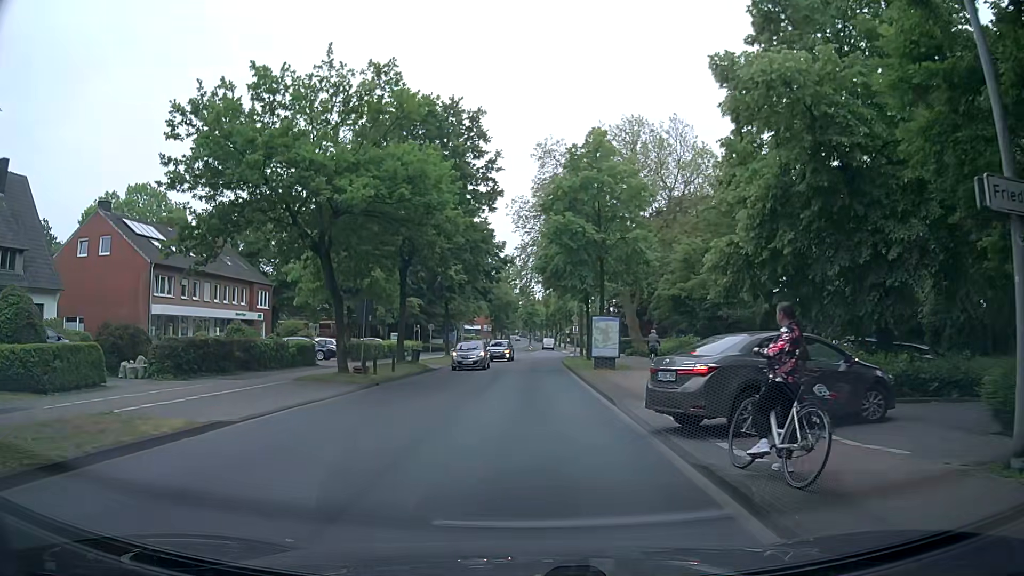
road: tertiary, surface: asphalt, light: Day
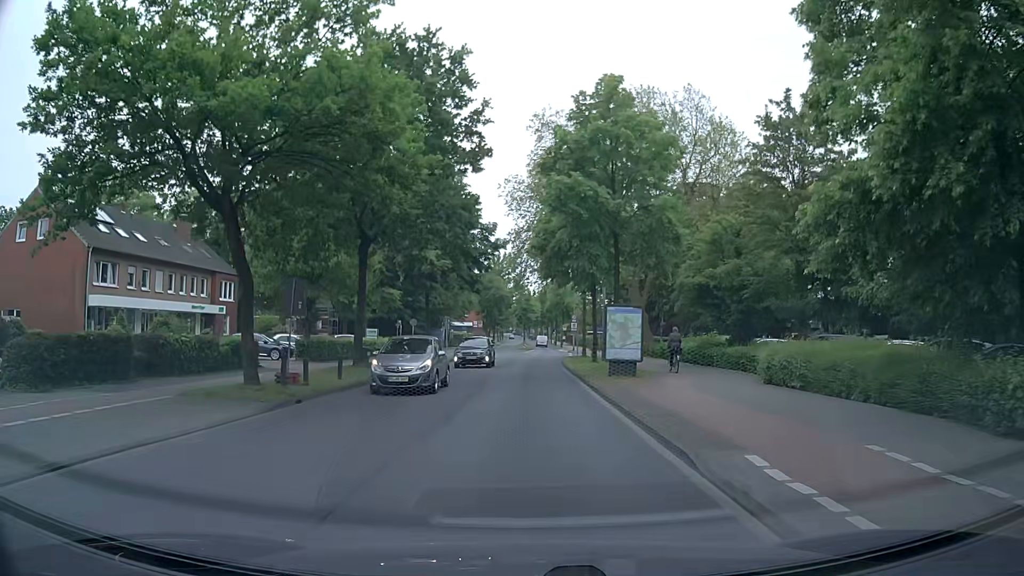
(-0.3, +7.3) m; -2°
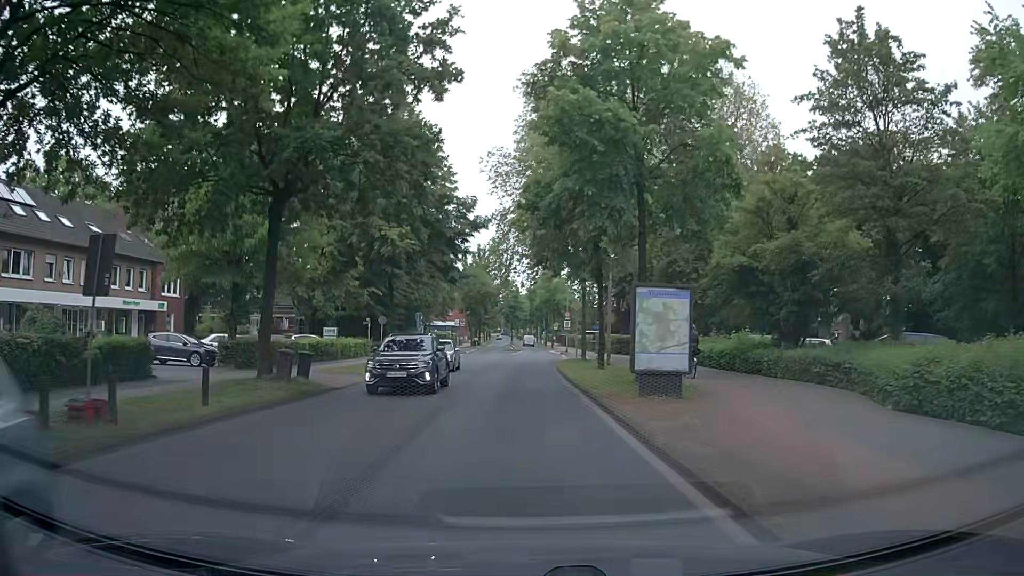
(0.0, +8.3) m; +1°
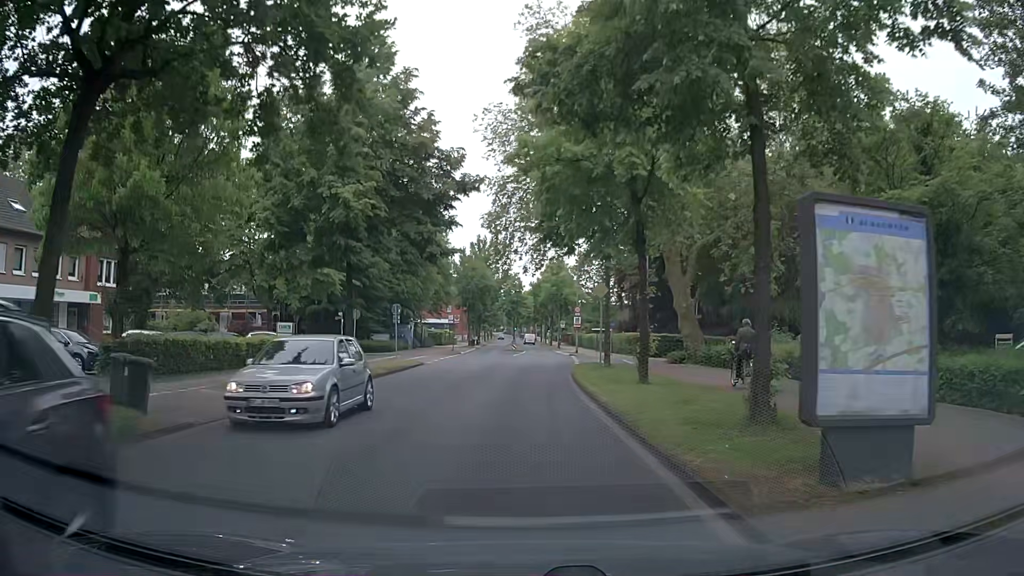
(0.0, +9.1) m; -1°
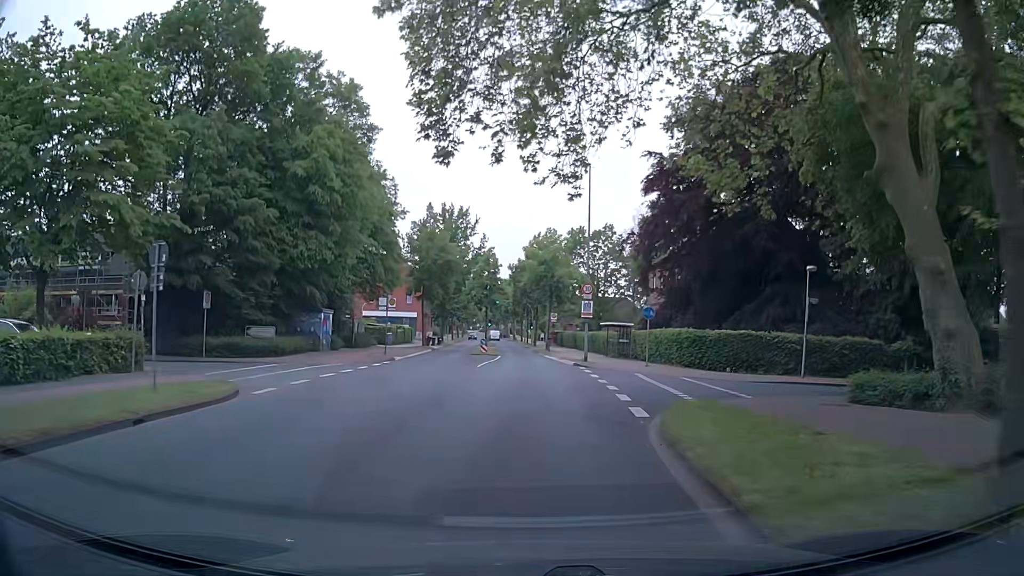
(+0.2, +23.4) m; +2°
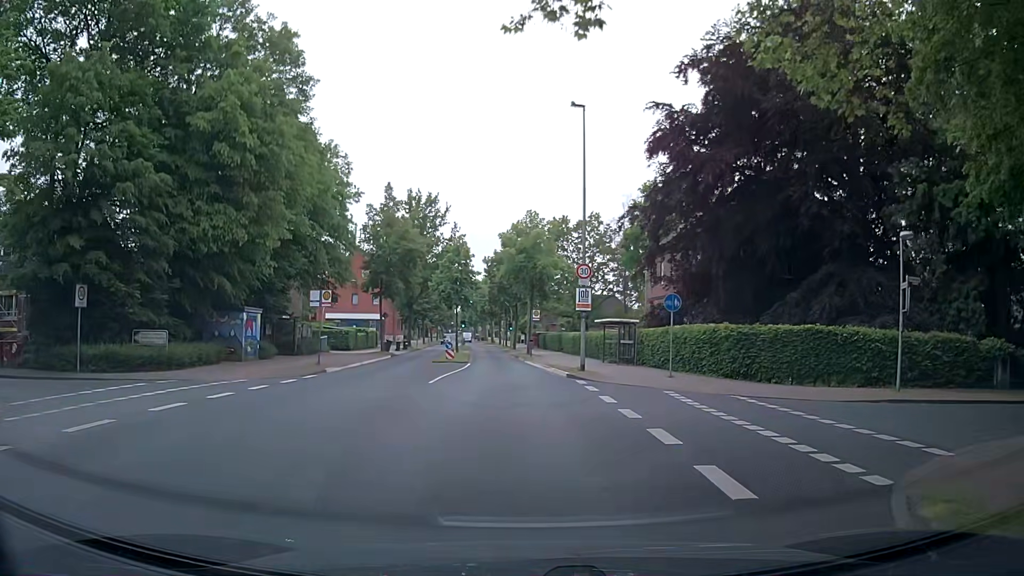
(+0.2, +9.4) m; +1°
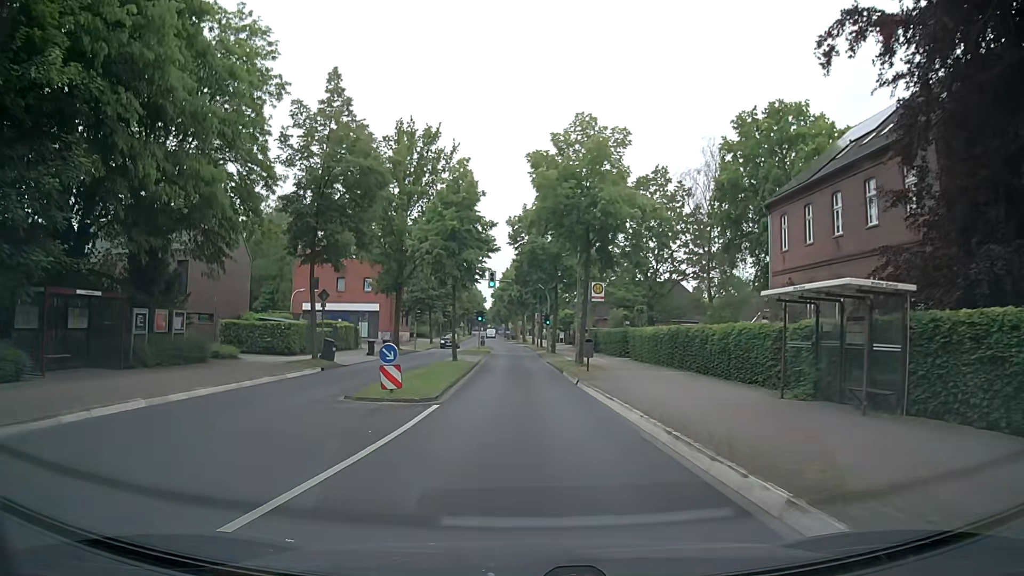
(-0.2, +23.3) m; -1°
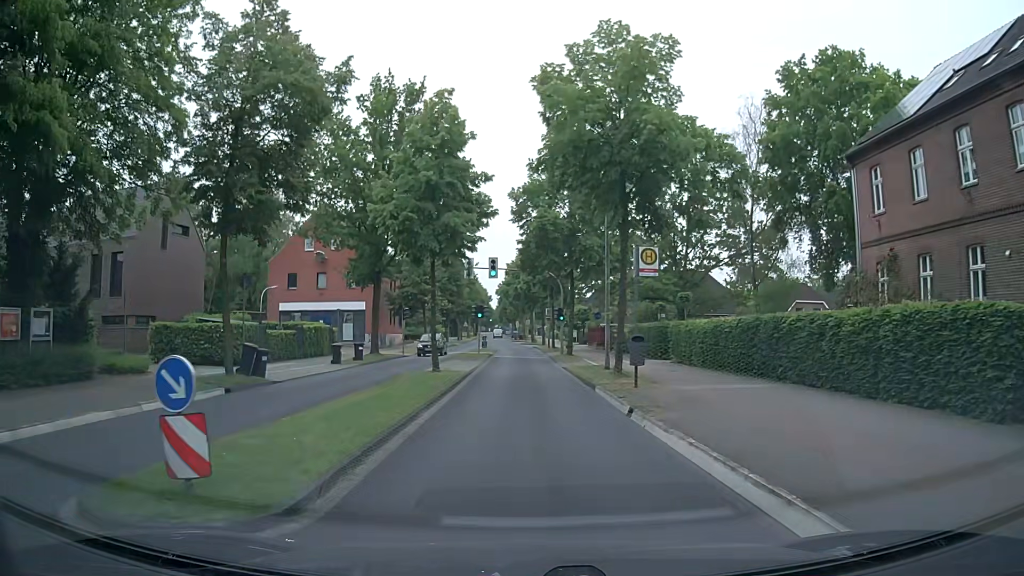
(-0.2, +9.3) m; 0°
(0, +10) (0, +20) (-1, +30) (-1, +40) (-1, +50) (-2, +60) (-3, +70) (-4, +80) (-5, +90) (-5, +100) m
